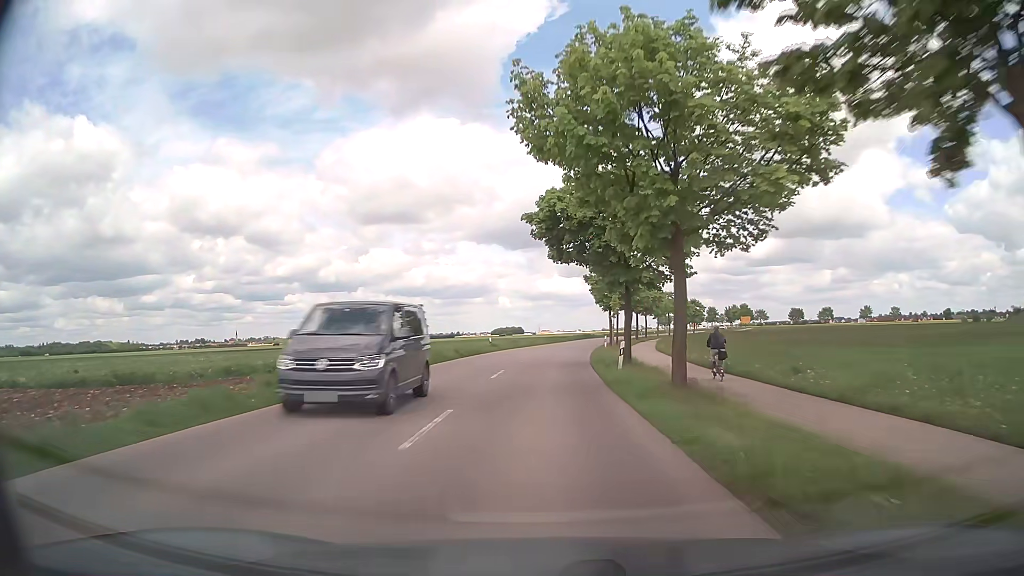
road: tertiary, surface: asphalt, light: Day
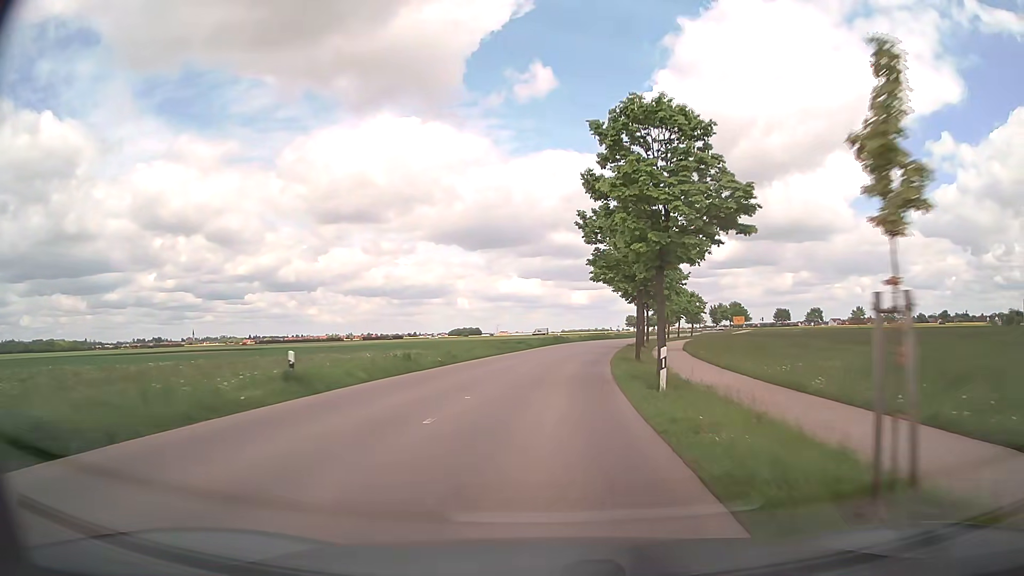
(+0.9, +33.7) m; +3°
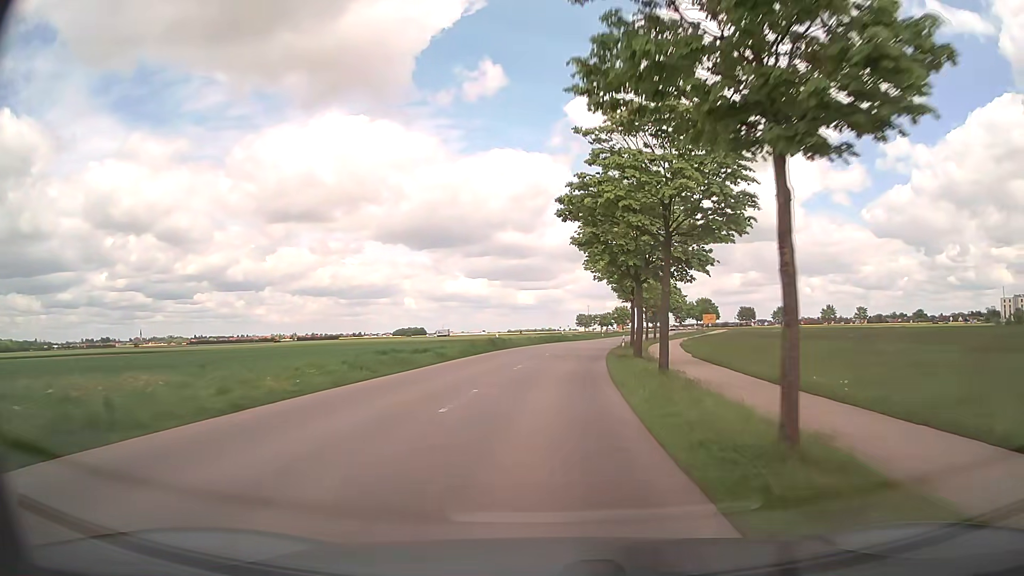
(+0.9, +22.6) m; +5°
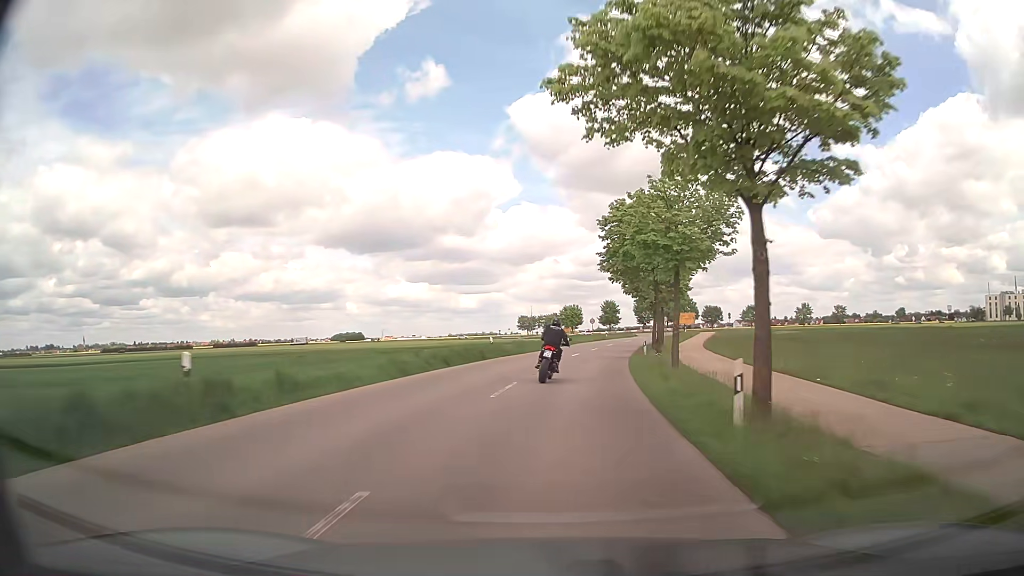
(+1.5, +33.3) m; +5°
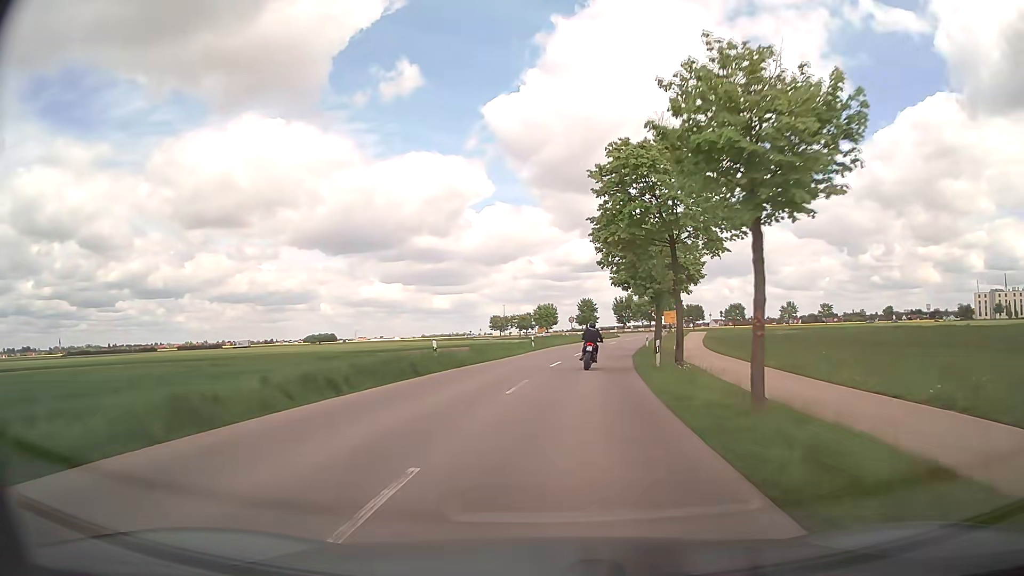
(+0.2, +10.8) m; +2°
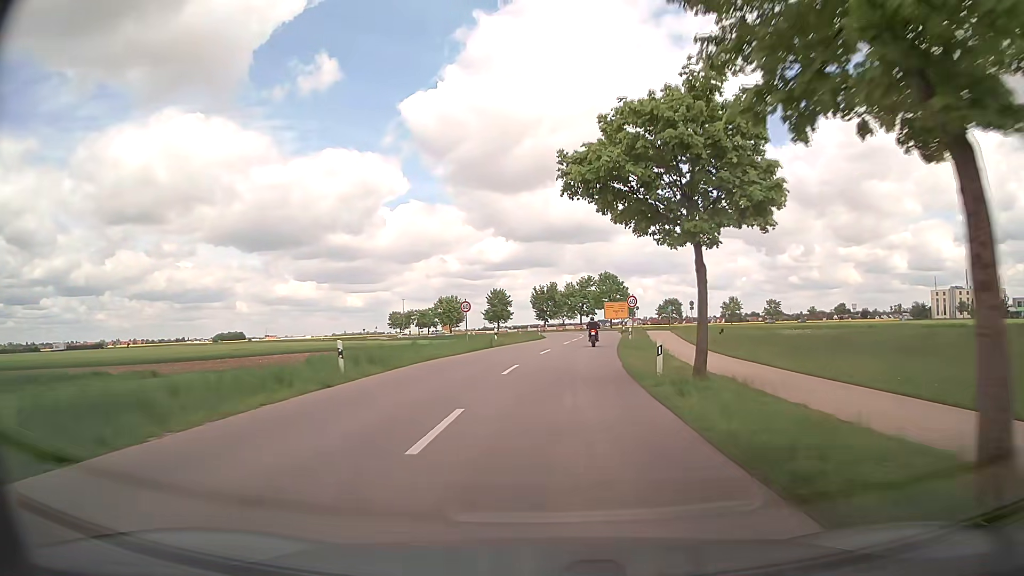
(+2.1, +31.1) m; +8°
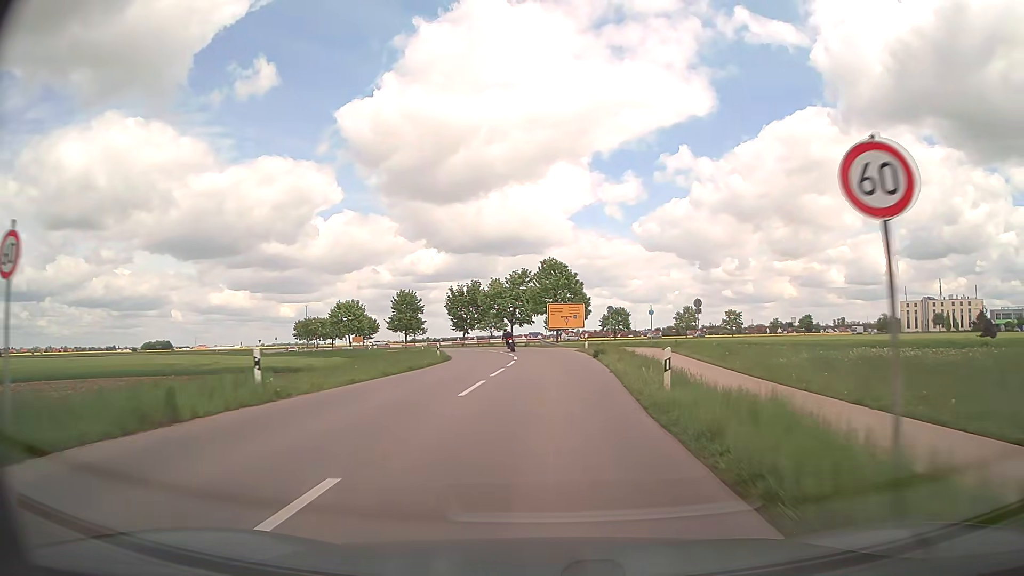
(+1.3, +28.7) m; +6°
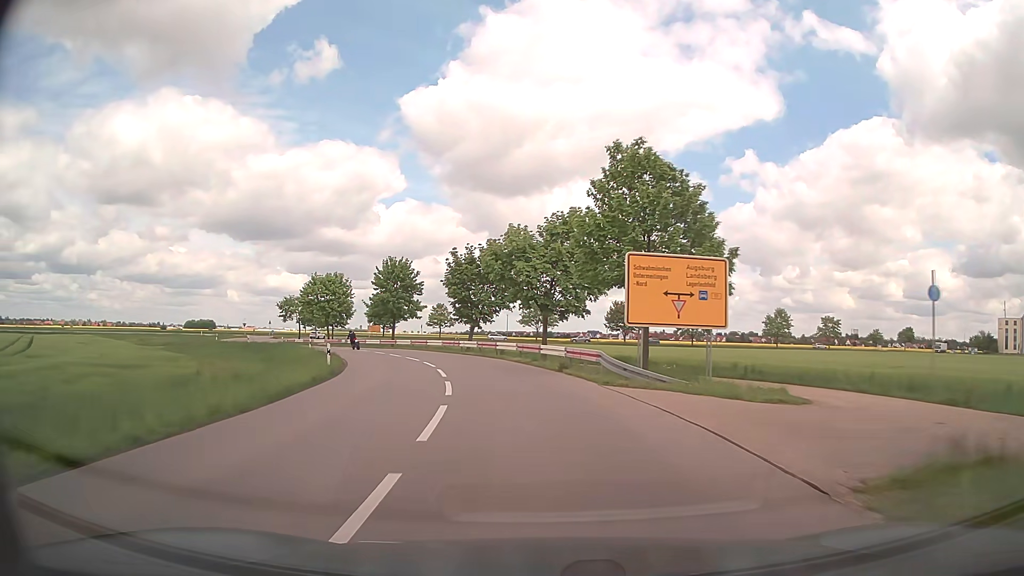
(0.0, +35.7) m; -4°
(0, +10) (-2, +20) (-4, +30) (-7, +39) (-11, +48) (-16, +57) (-22, +65) (-28, +73) (-34, +81) (-39, +90) m
